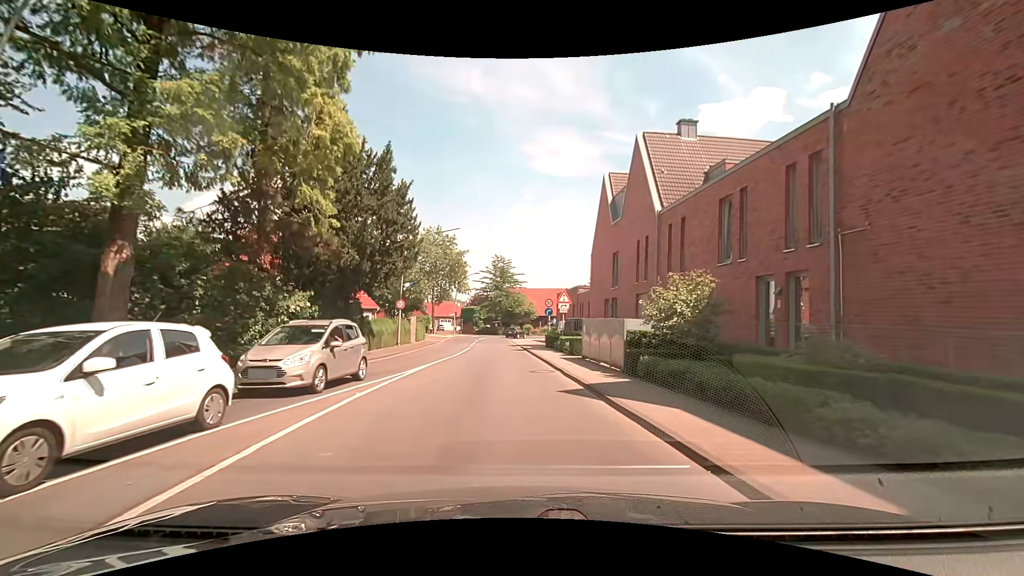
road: secondary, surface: asphalt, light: Day
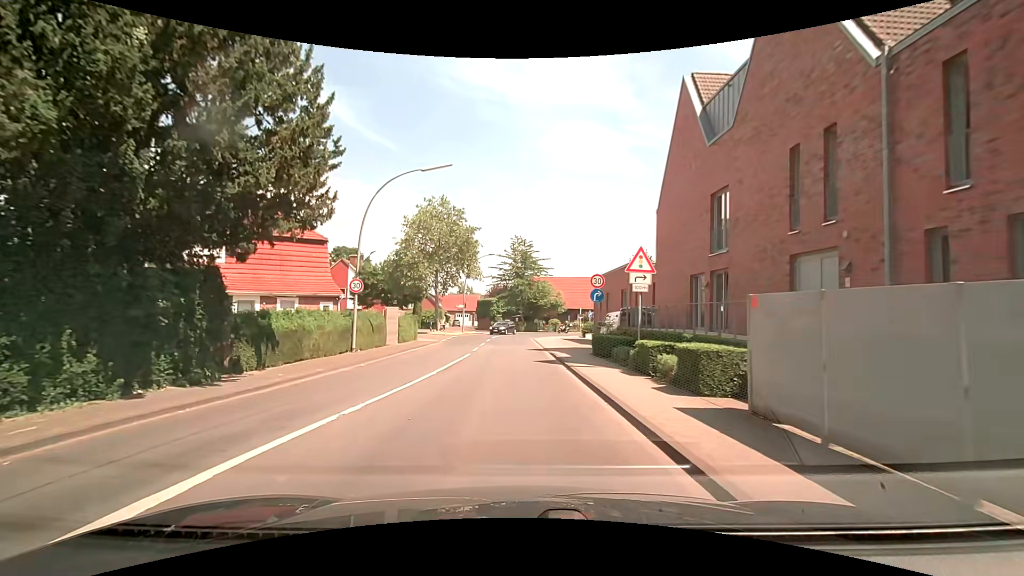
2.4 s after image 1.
(-0.2, +13.8) m; -3°
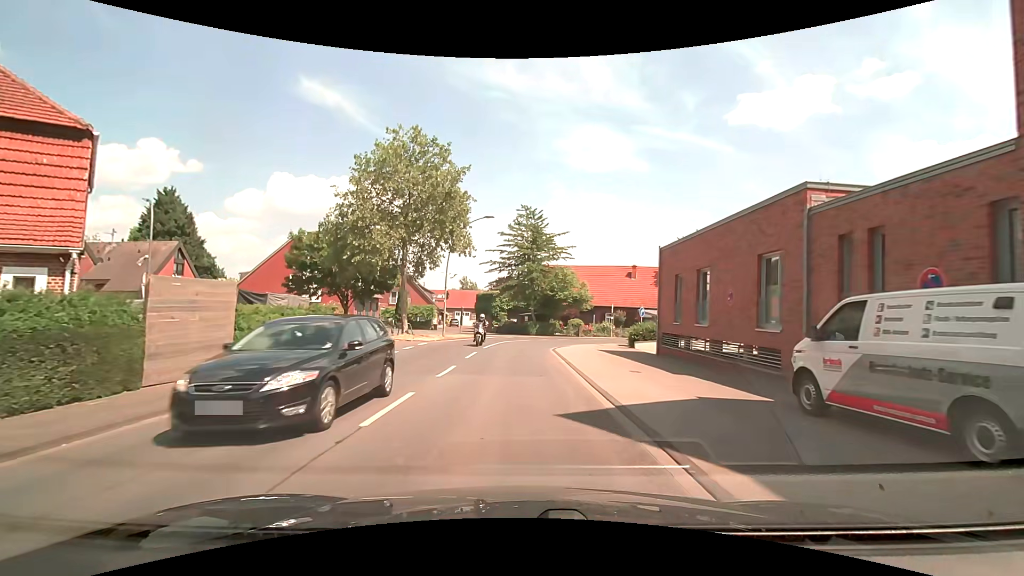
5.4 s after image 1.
(+0.1, +18.7) m; -1°
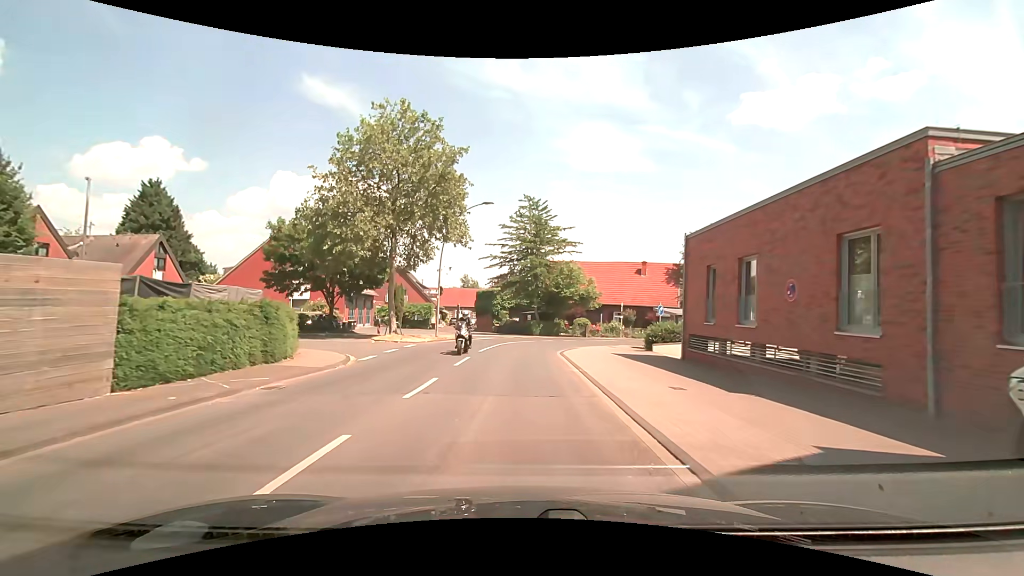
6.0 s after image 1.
(0.0, +3.8) m; 0°
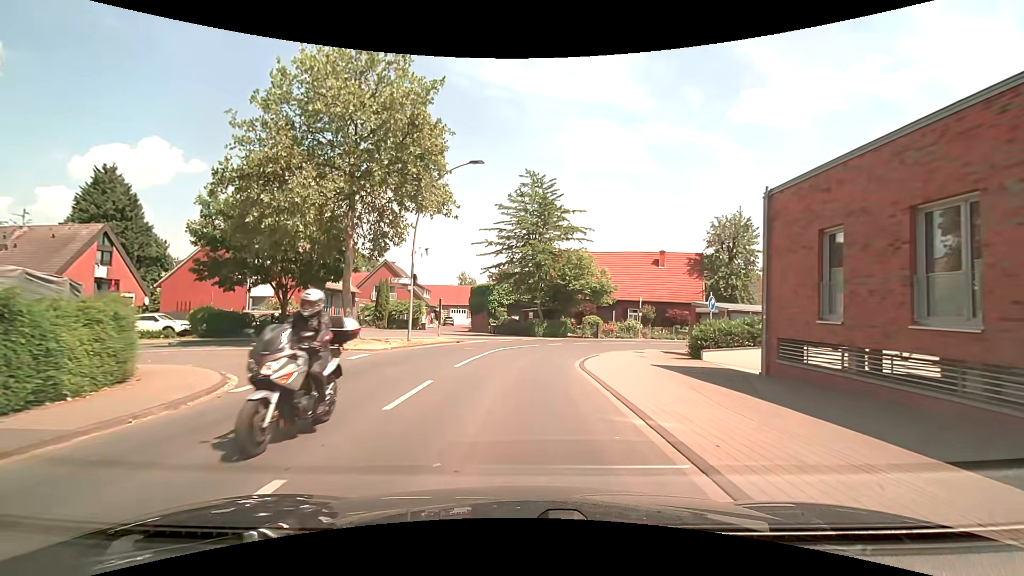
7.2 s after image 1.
(0.0, +7.7) m; +1°
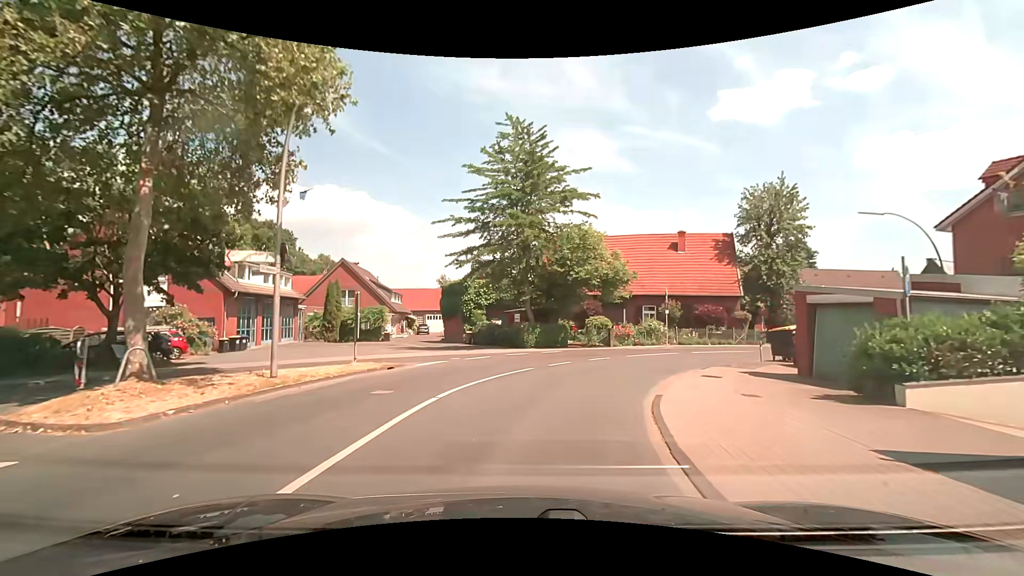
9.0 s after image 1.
(0.0, +11.6) m; +1°
(0, +10) (+3, +20) (+10, +27) (+18, +32) (+27, +37) (+36, +41) (+45, +45) (+55, +49) (+64, +52) (+74, +55) m
